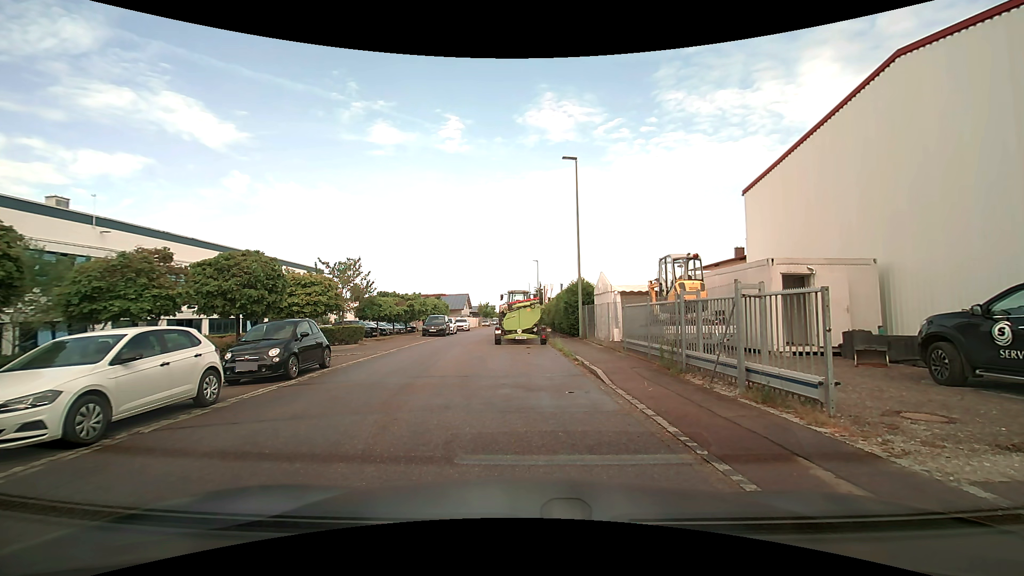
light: Day
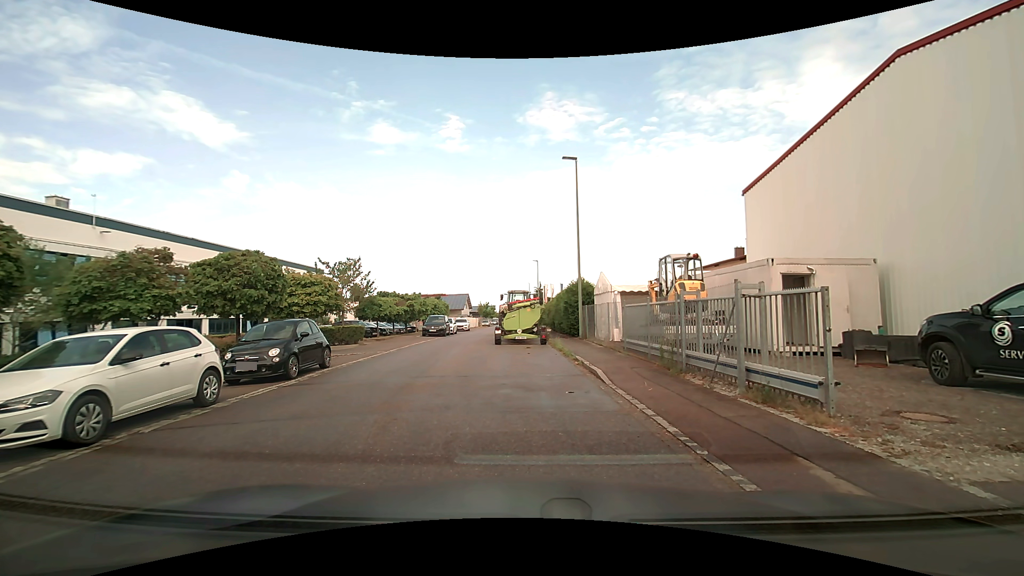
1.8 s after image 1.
(0.0, 0.0) m; 0°
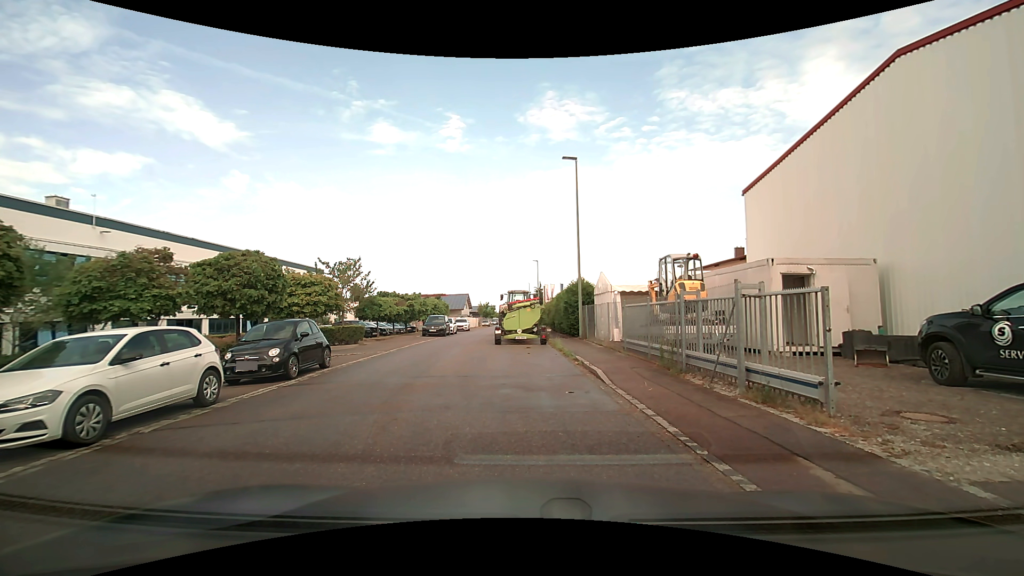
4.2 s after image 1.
(0.0, 0.0) m; 0°
(-1, +10) (-3, +20) (-3, +30) (-3, +40) (-3, +50) (-3, +60) (-2, +70) (-2, +80) (-2, +90) (-2, +100) m
